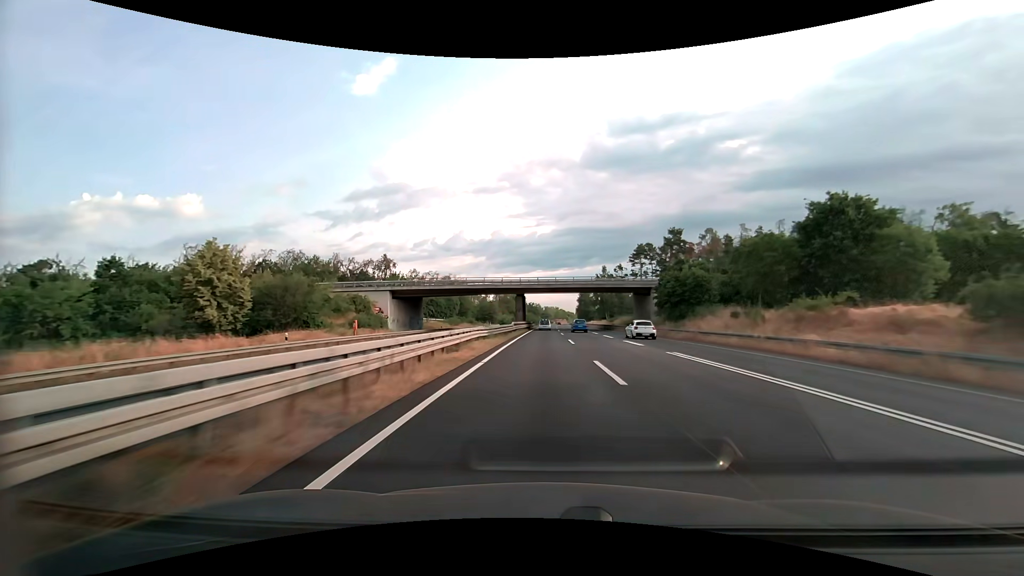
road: trunk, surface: asphalt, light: Day
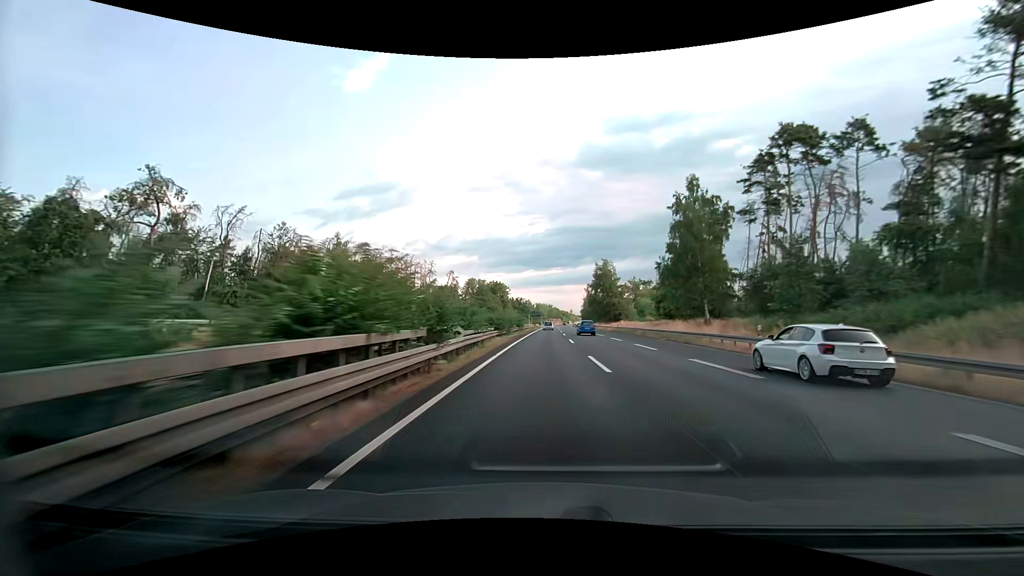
(+0.8, +87.1) m; +1°
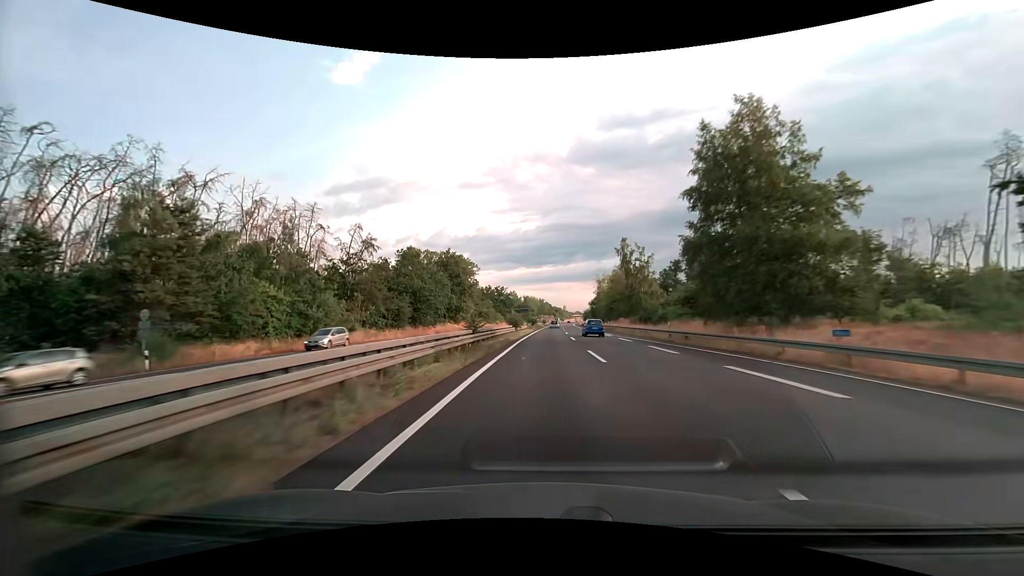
(+0.4, +87.2) m; +1°
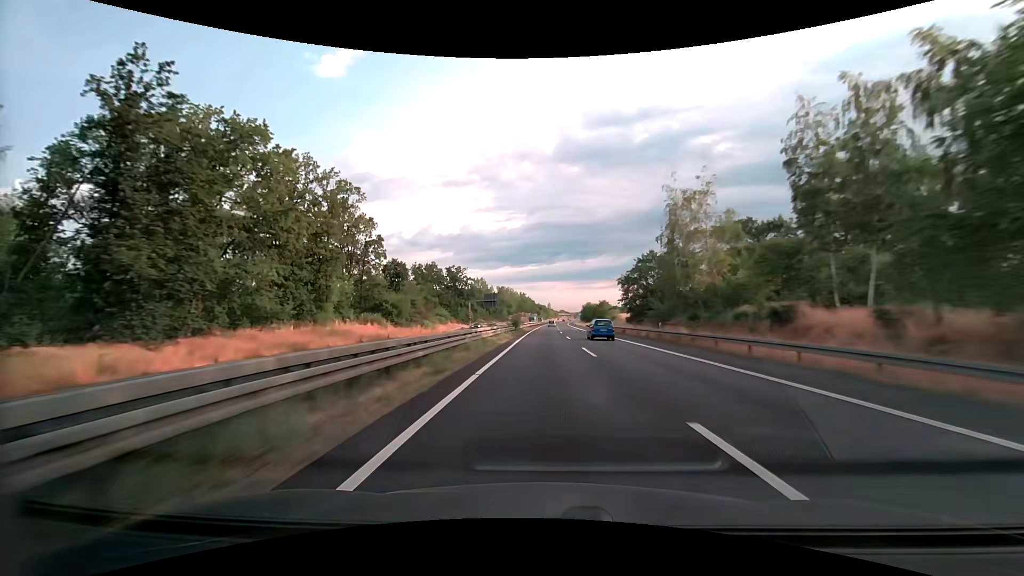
(+1.4, +87.4) m; +2°
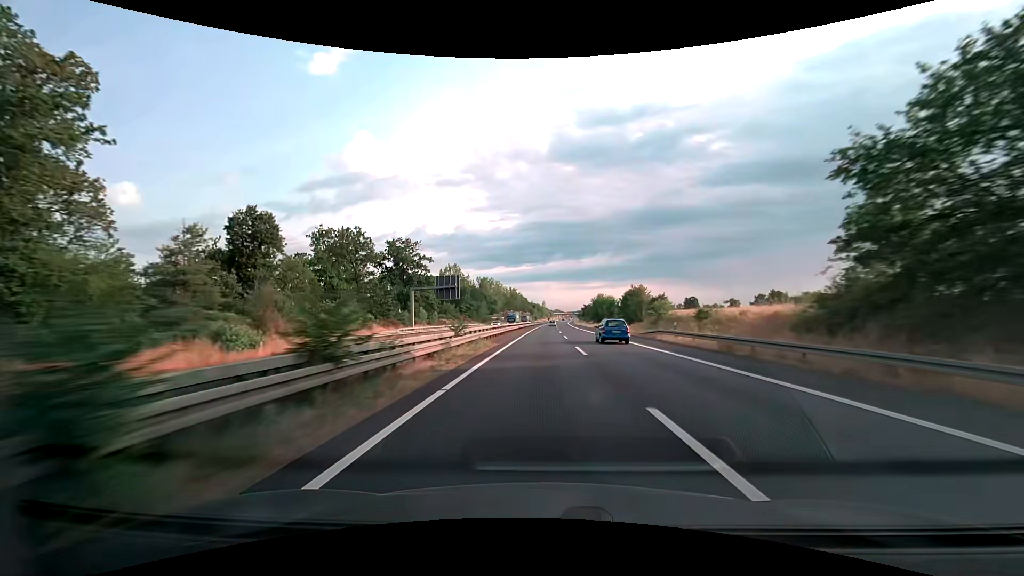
(+0.3, +53.0) m; +1°
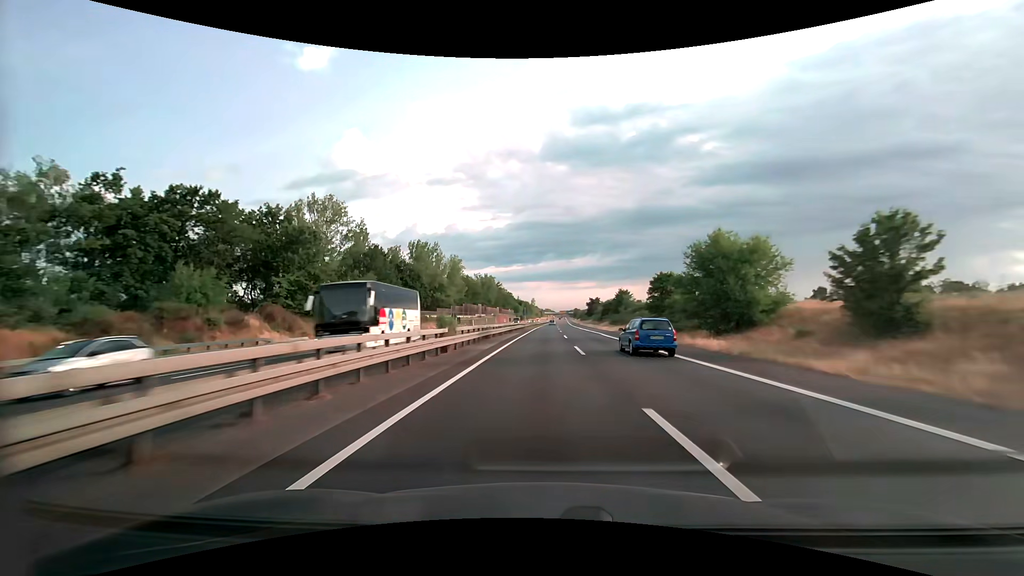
(+0.9, +90.1) m; +1°
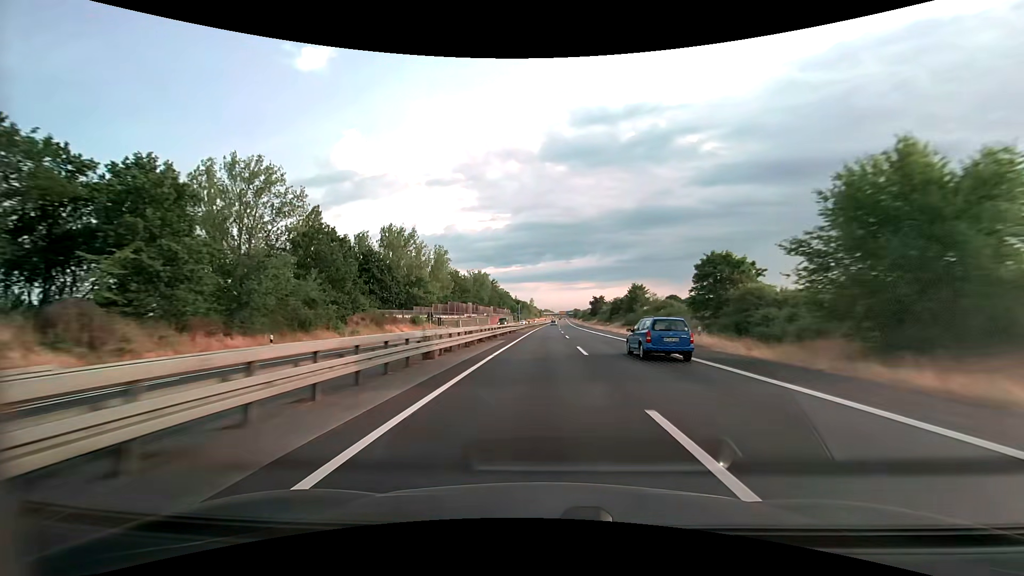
(0.0, +18.2) m; 0°
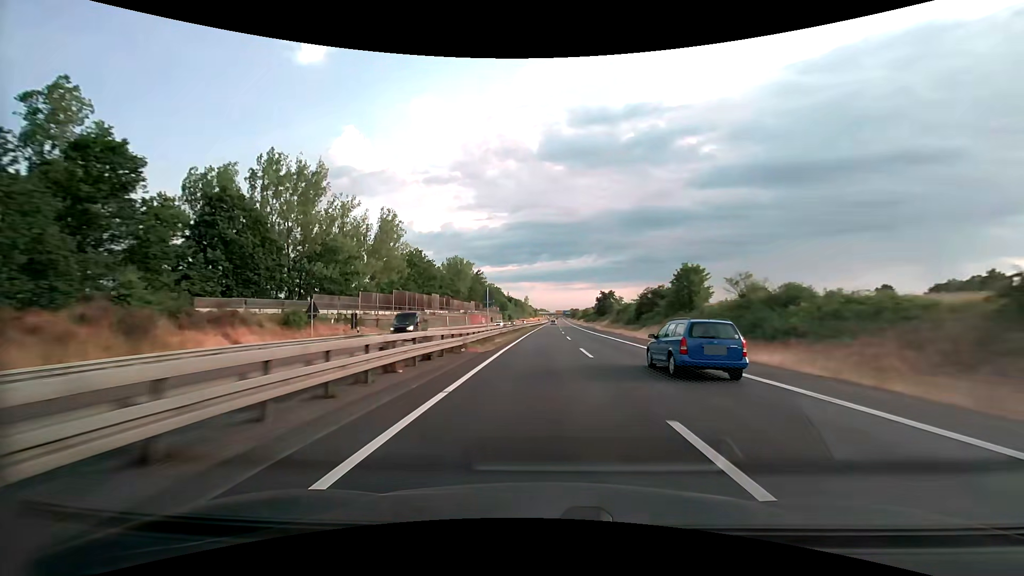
(+0.2, +36.5) m; +1°
(0, +10) (0, +20) (0, +30) (0, +40) (0, +50) (0, +60) (+1, +70) (+1, +80) (+1, +90) (+1, +100) m
